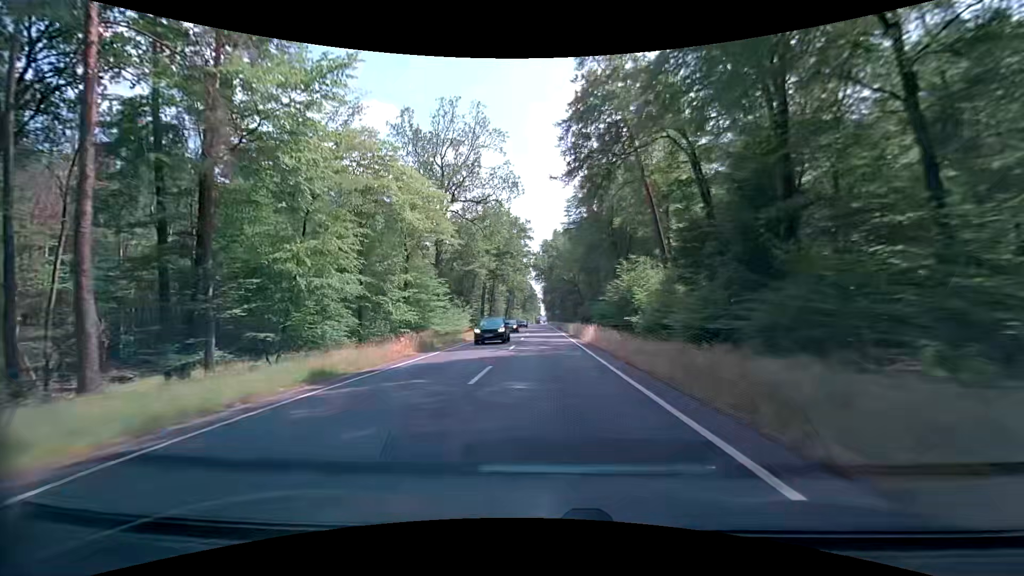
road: primary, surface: asphalt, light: Day
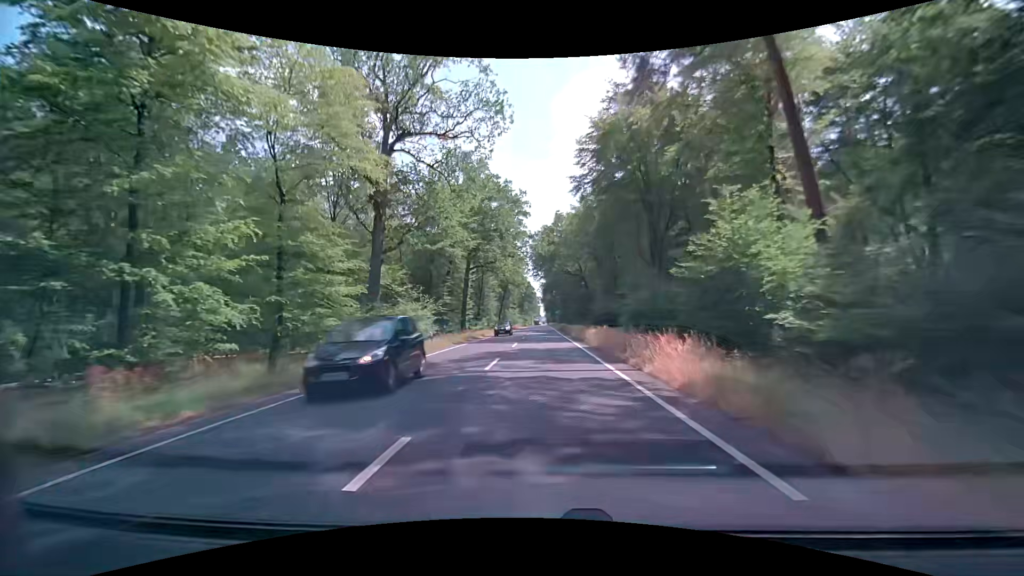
(+0.2, +21.2) m; 0°
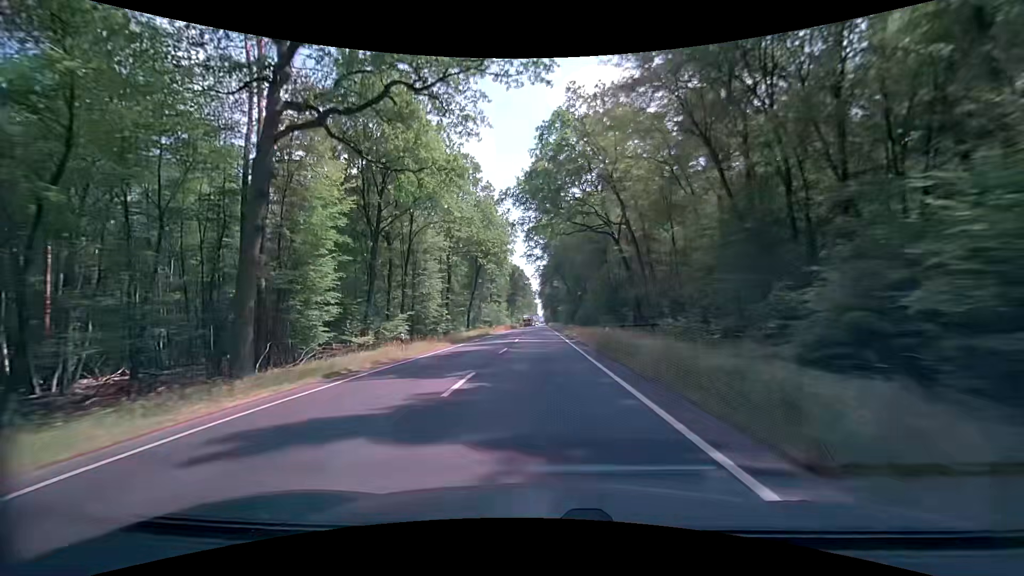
(+0.6, +53.1) m; +1°
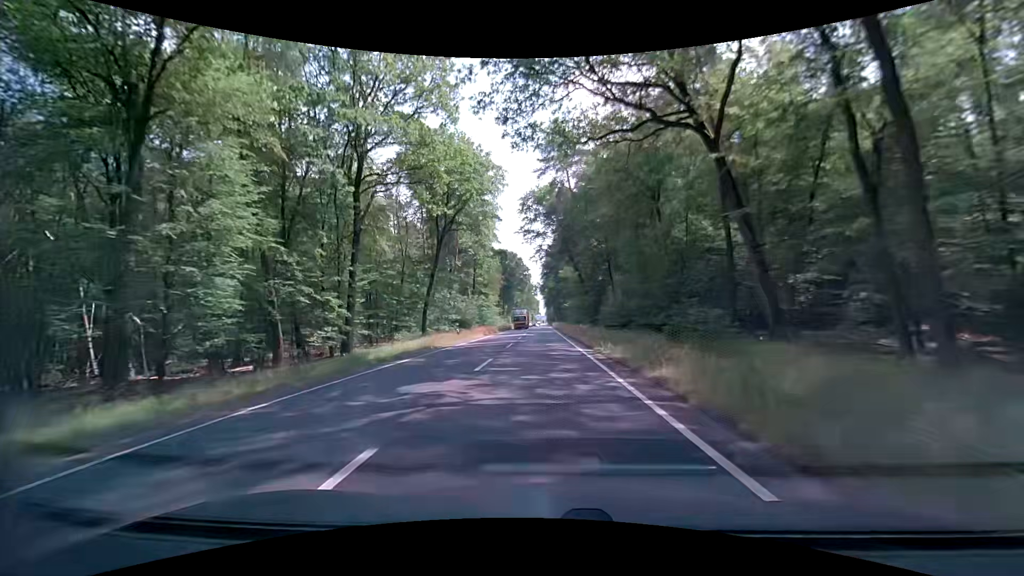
(-0.1, +32.0) m; 0°
(0, +10) (0, +20) (0, +30) (0, +40) (0, +50) (0, +60) (0, +70) (0, +80) (0, +90) (0, +100) m
